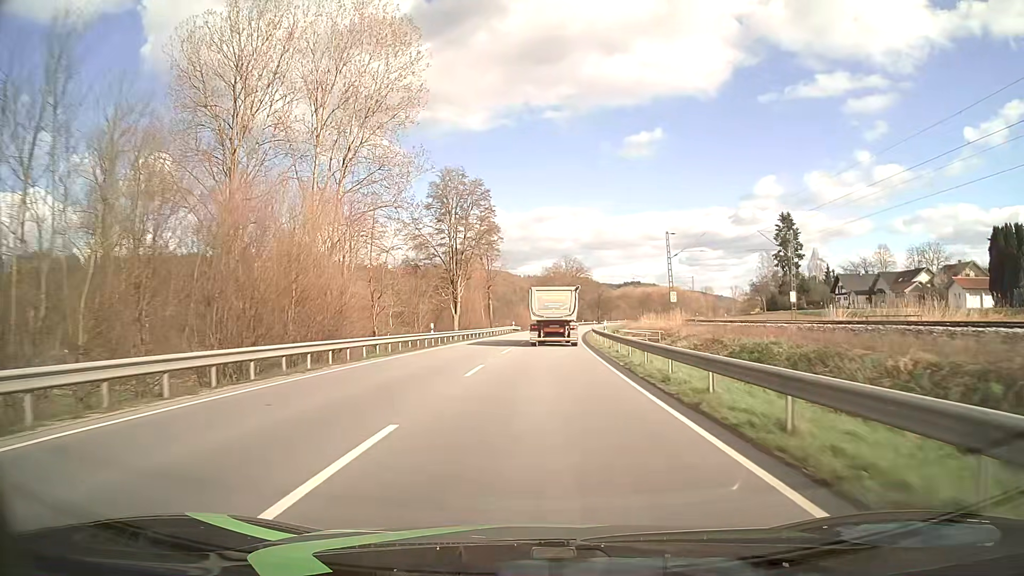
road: primary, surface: asphalt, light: Day
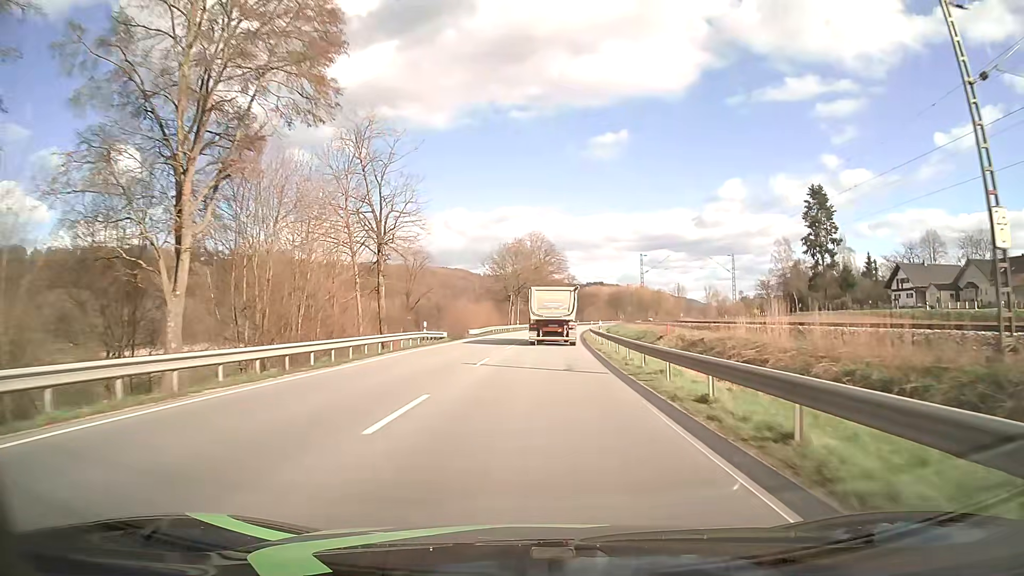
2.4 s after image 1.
(+1.3, +45.2) m; +3°
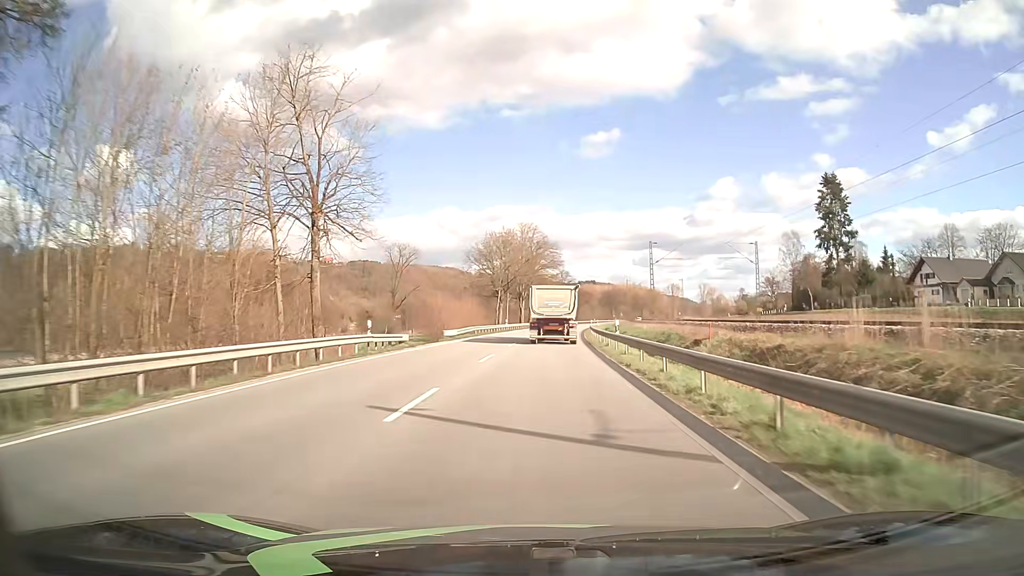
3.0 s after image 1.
(0.0, +11.4) m; +1°
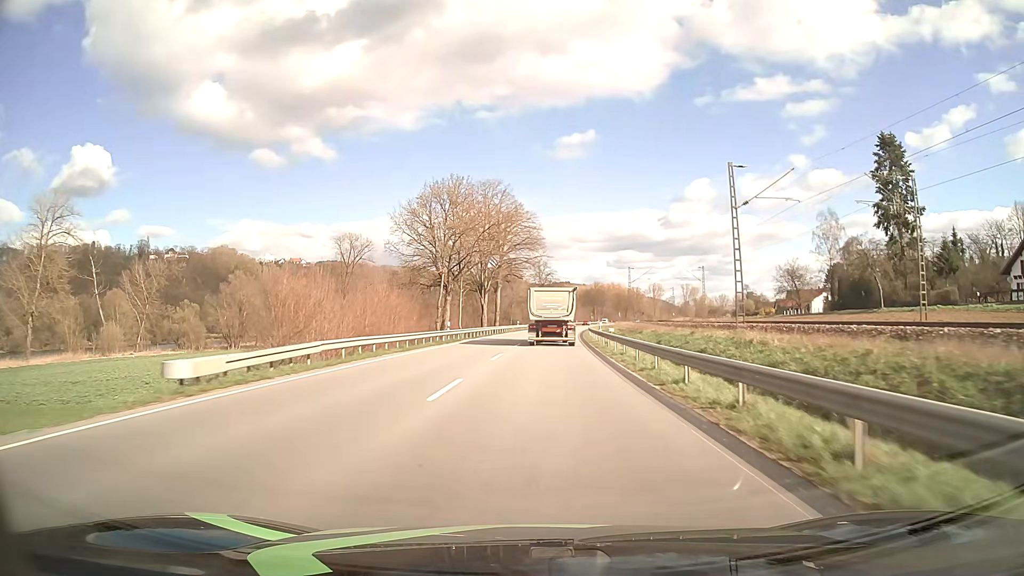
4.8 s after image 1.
(+0.7, +34.3) m; +2°
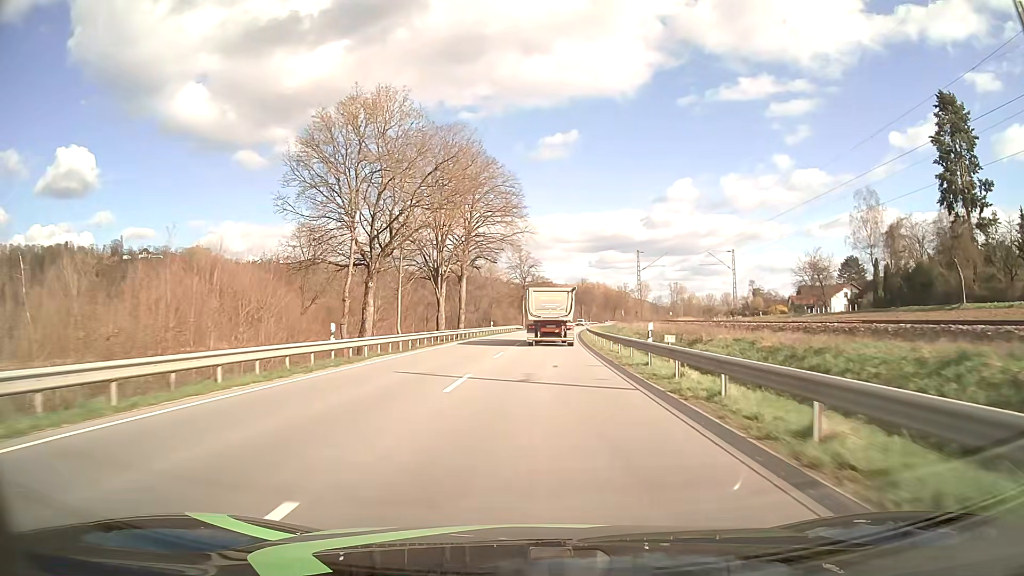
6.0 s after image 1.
(+0.3, +23.0) m; +2°
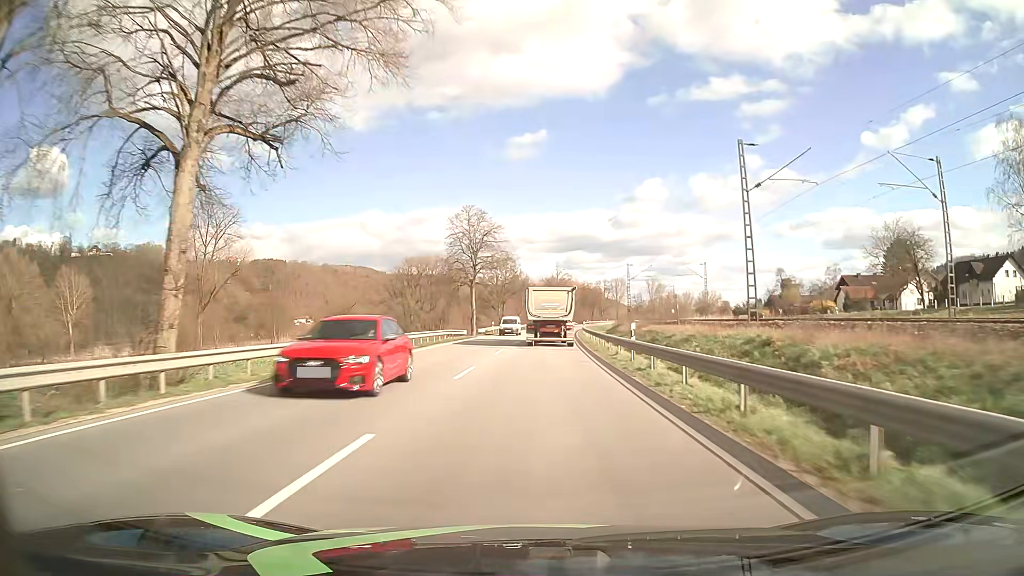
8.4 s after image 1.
(+1.2, +46.1) m; +3°
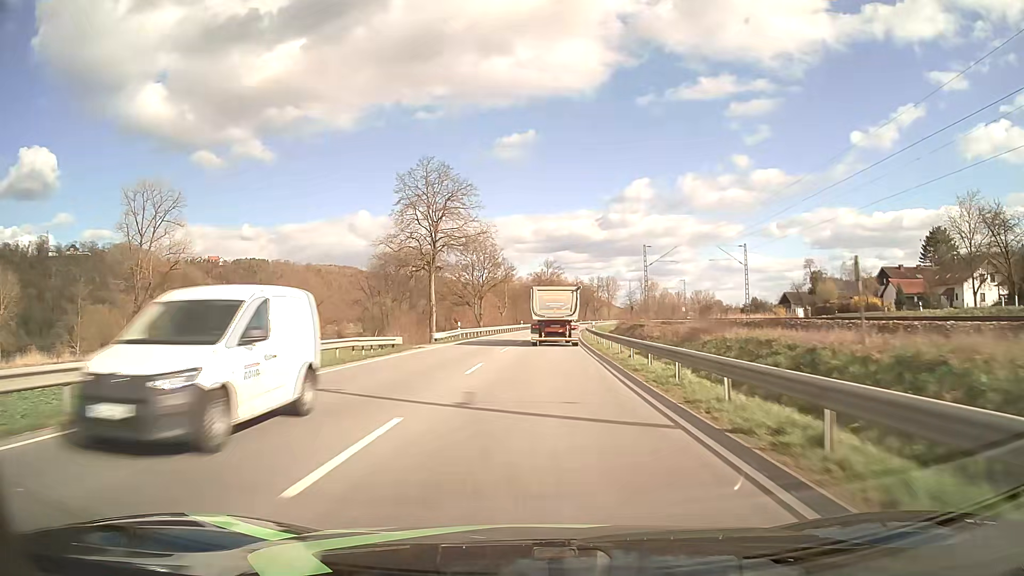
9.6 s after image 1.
(+0.1, +23.1) m; +1°
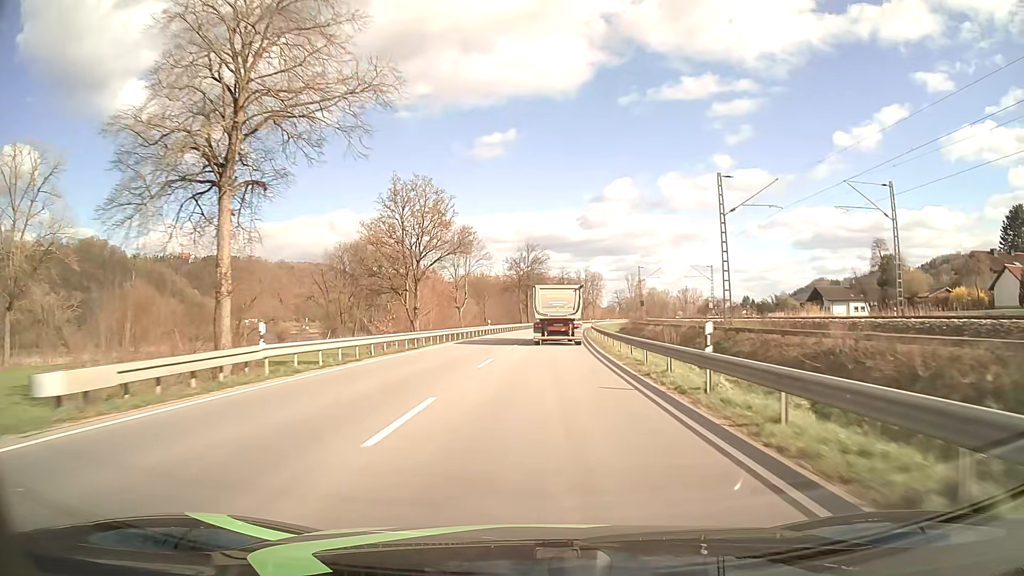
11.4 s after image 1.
(+0.5, +34.7) m; +2°
(0, +10) (0, +20) (0, +30) (+1, +40) (+1, +50) (+2, +60) (+3, +70) (+3, +80) (+4, +90) (+6, +100) m
